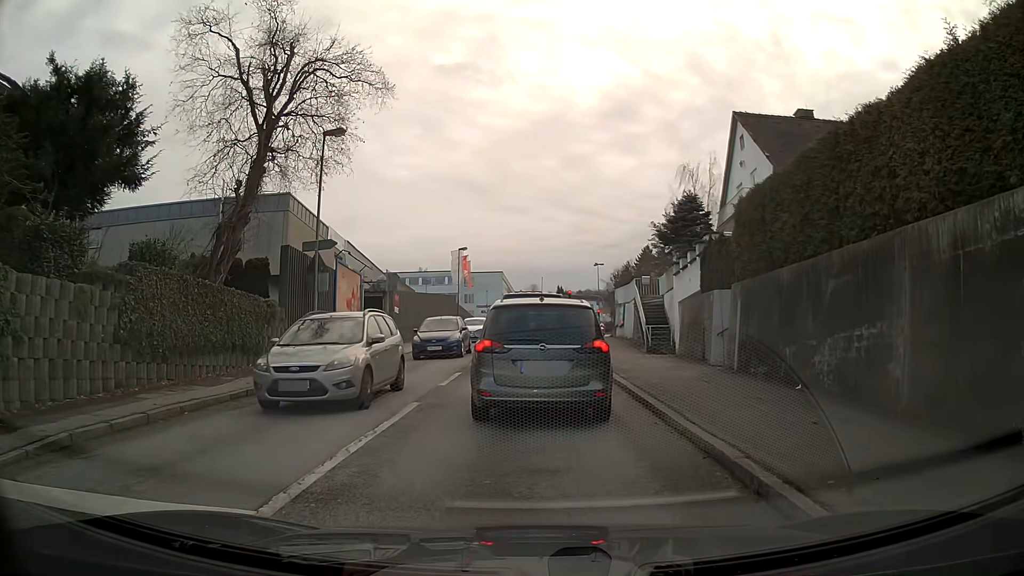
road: tertiary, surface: asphalt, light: Day
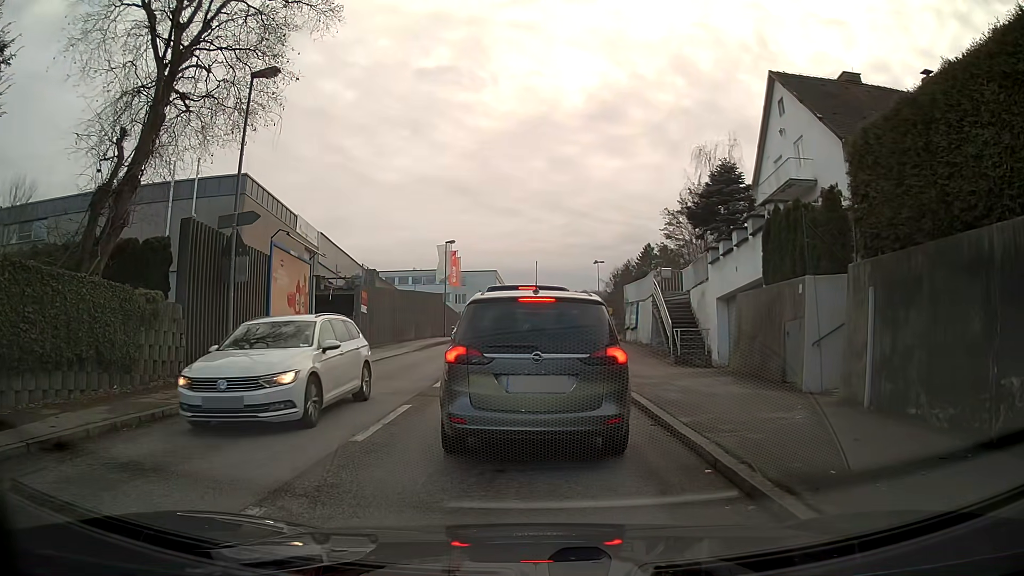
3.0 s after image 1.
(0.0, +6.2) m; +1°
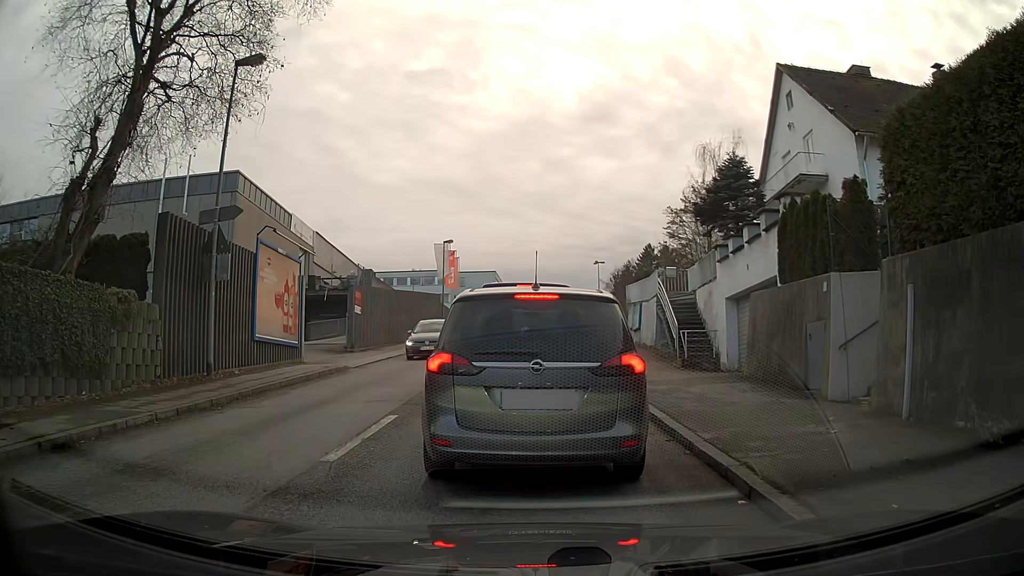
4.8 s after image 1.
(0.0, +1.0) m; 0°
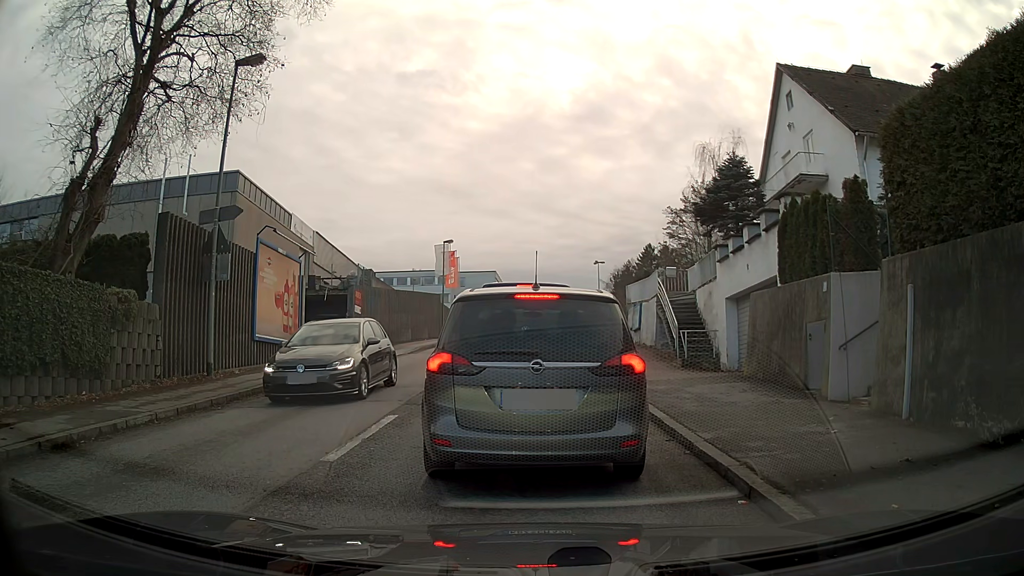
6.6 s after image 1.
(0.0, 0.0) m; 0°
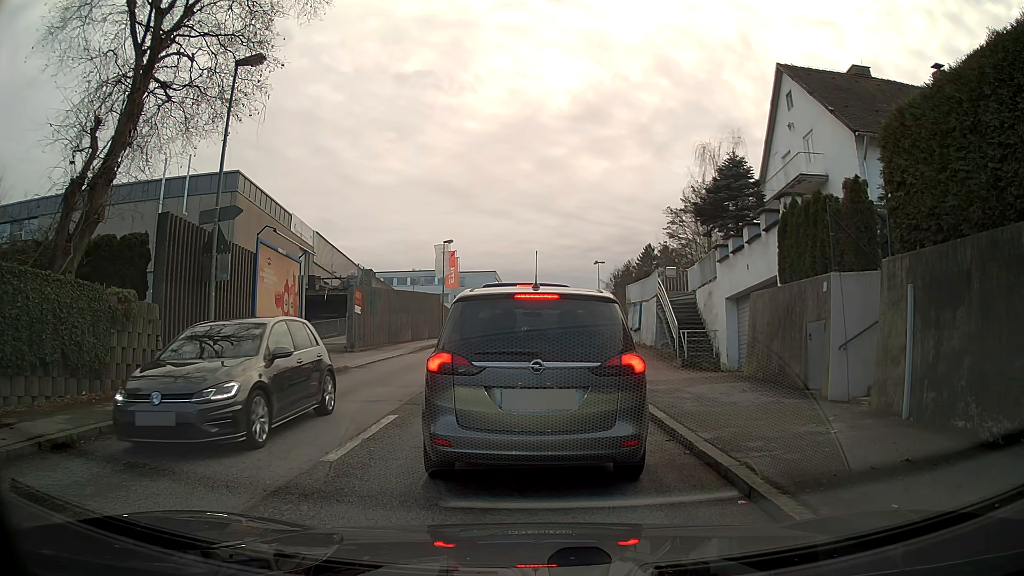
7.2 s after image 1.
(0.0, 0.0) m; 0°
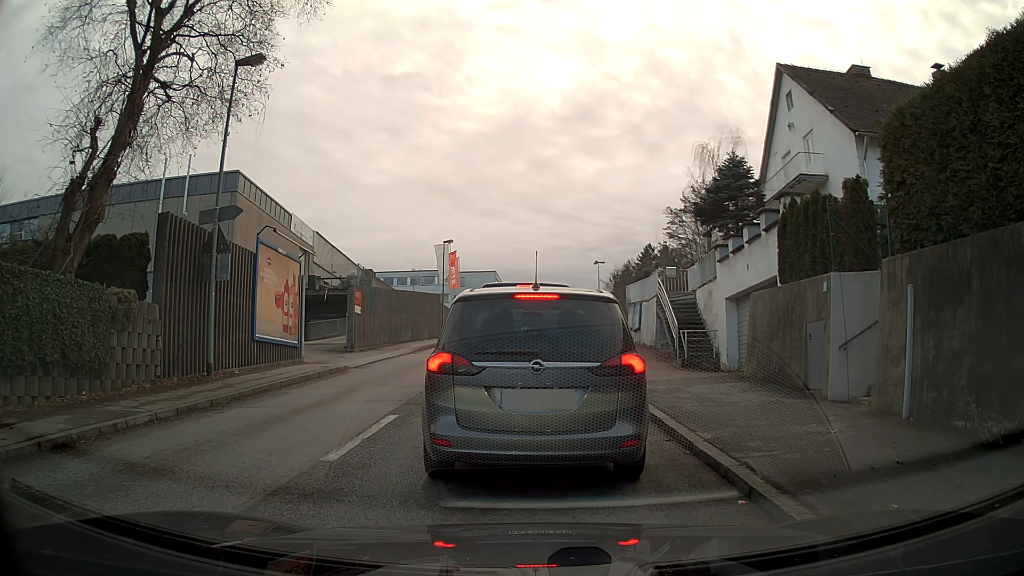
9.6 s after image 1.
(0.0, 0.0) m; 0°
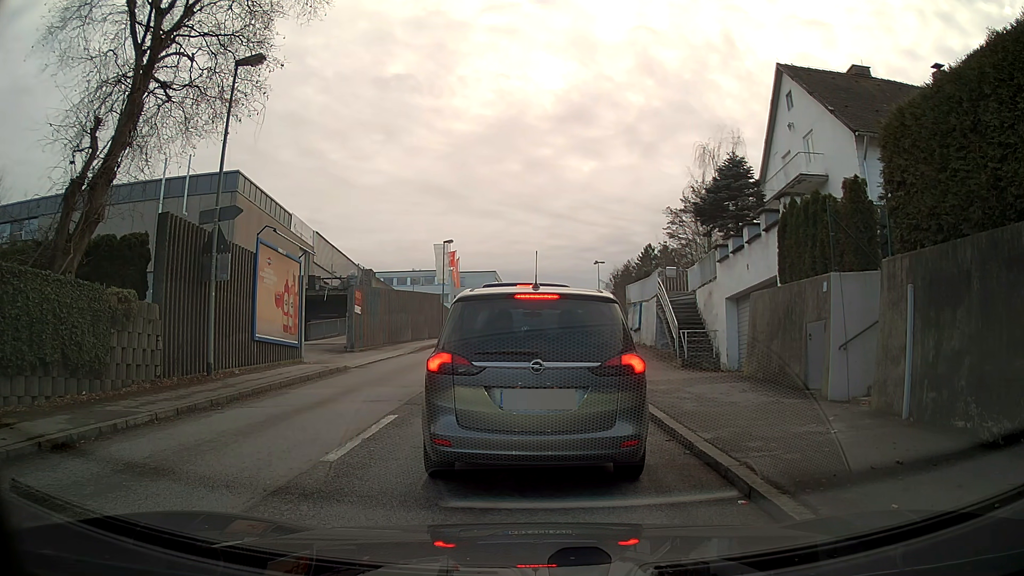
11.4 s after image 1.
(0.0, 0.0) m; 0°
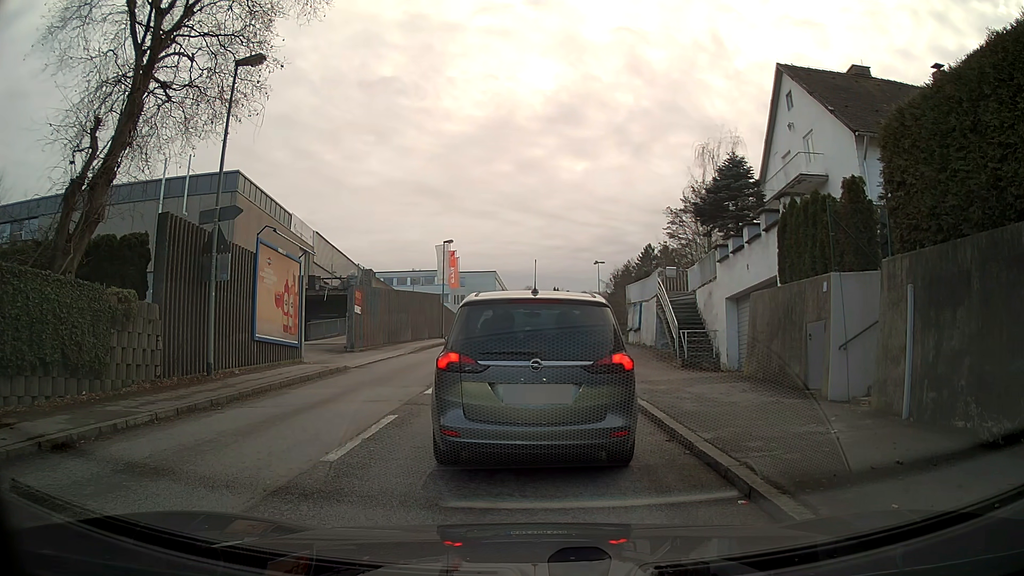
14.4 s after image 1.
(0.0, 0.0) m; 0°
(0, +10) (0, +20) (0, +30) (+1, +40) (+2, +50) (+4, +60) (+4, +70) (+4, +80) (+5, +90) (+5, +100) m
